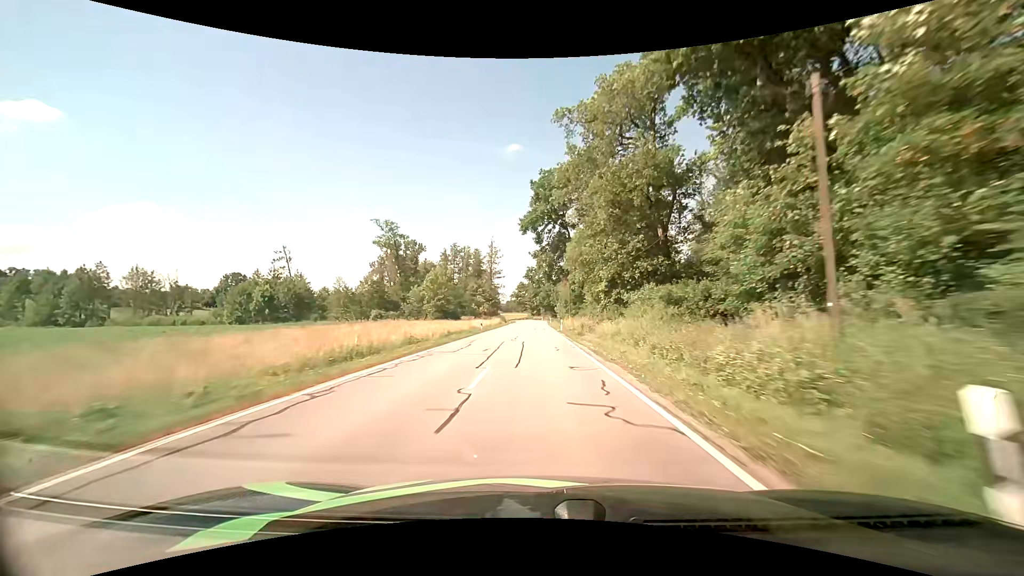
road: secondary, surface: asphalt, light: Day
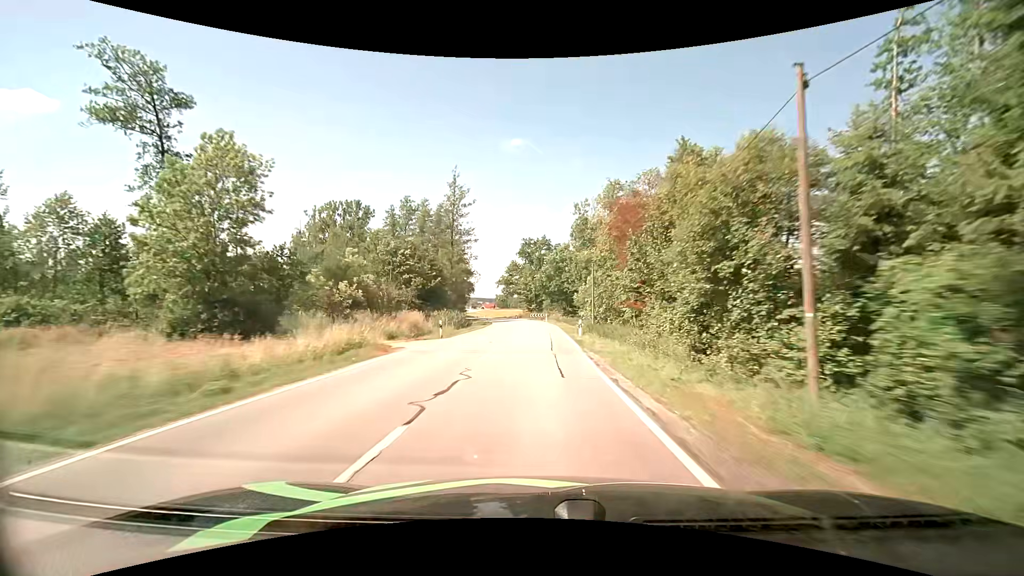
(+0.2, +67.3) m; 0°
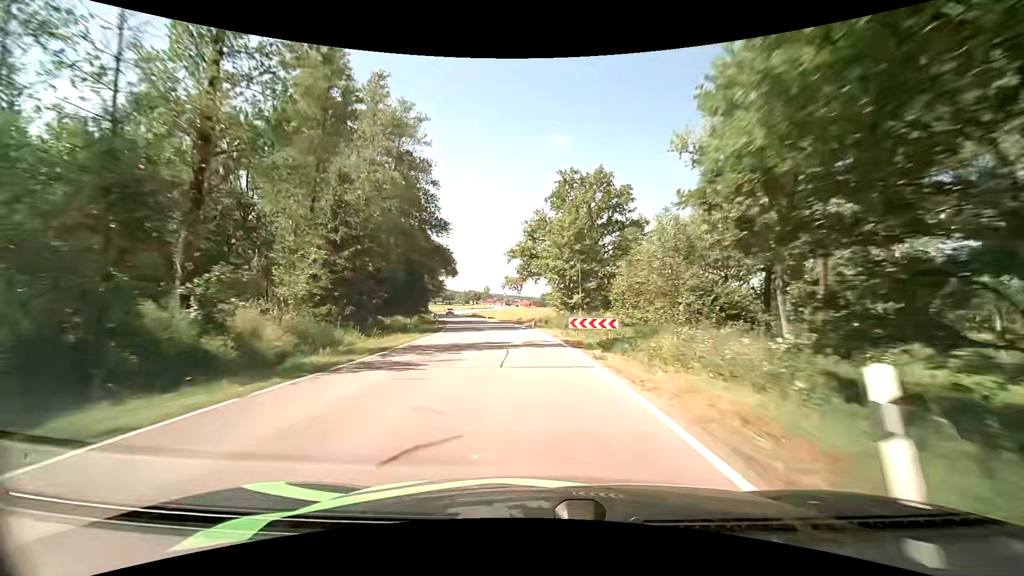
(-0.8, +63.3) m; -4°
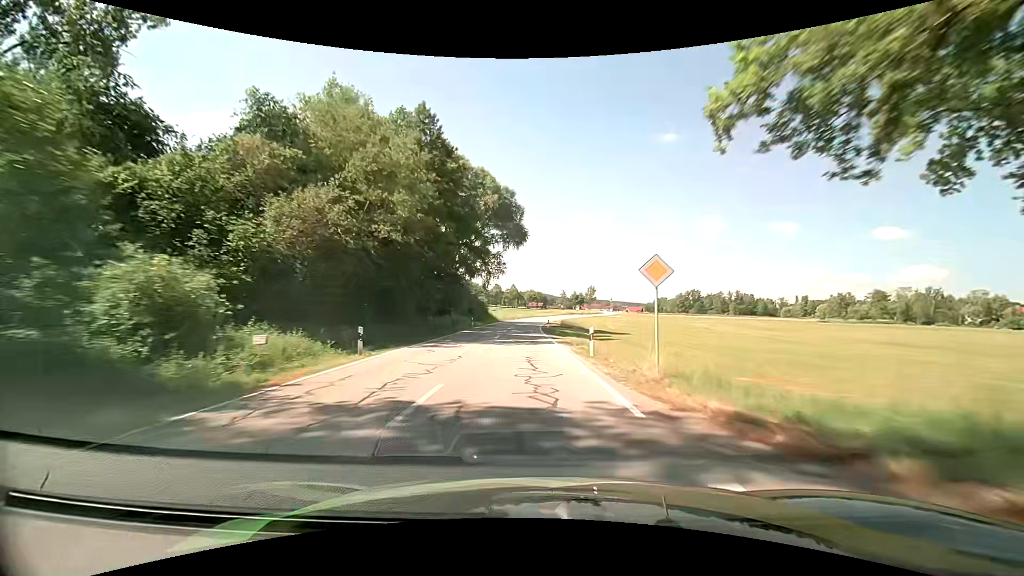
(-5.9, +63.0) m; -12°
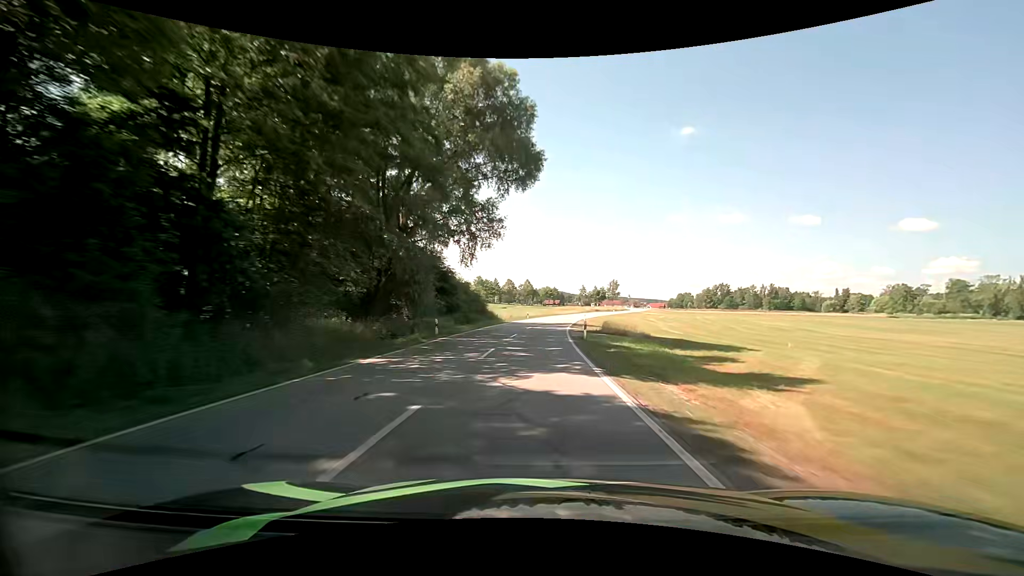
(-0.7, +25.8) m; -2°
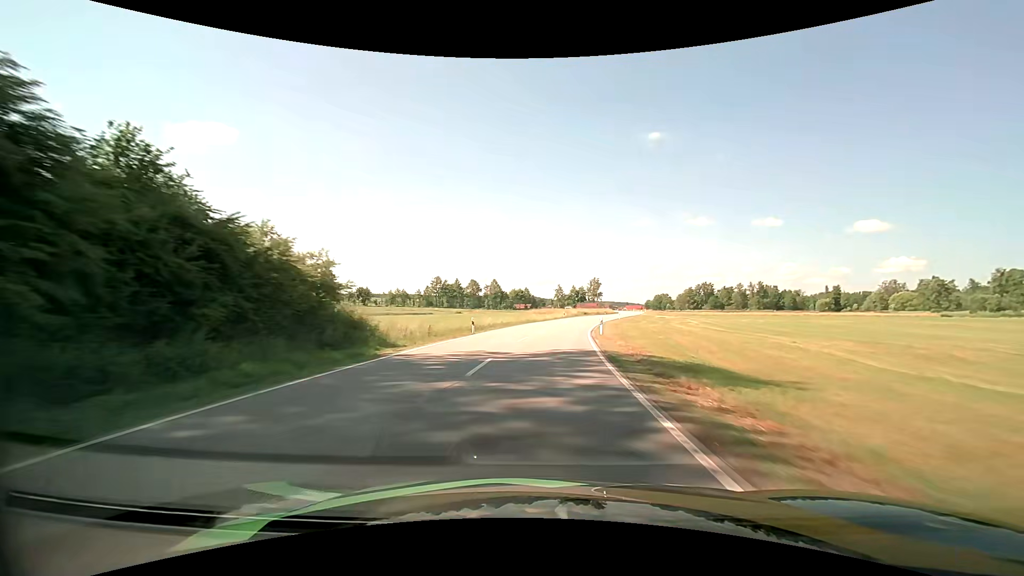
(+0.7, +38.9) m; +3°
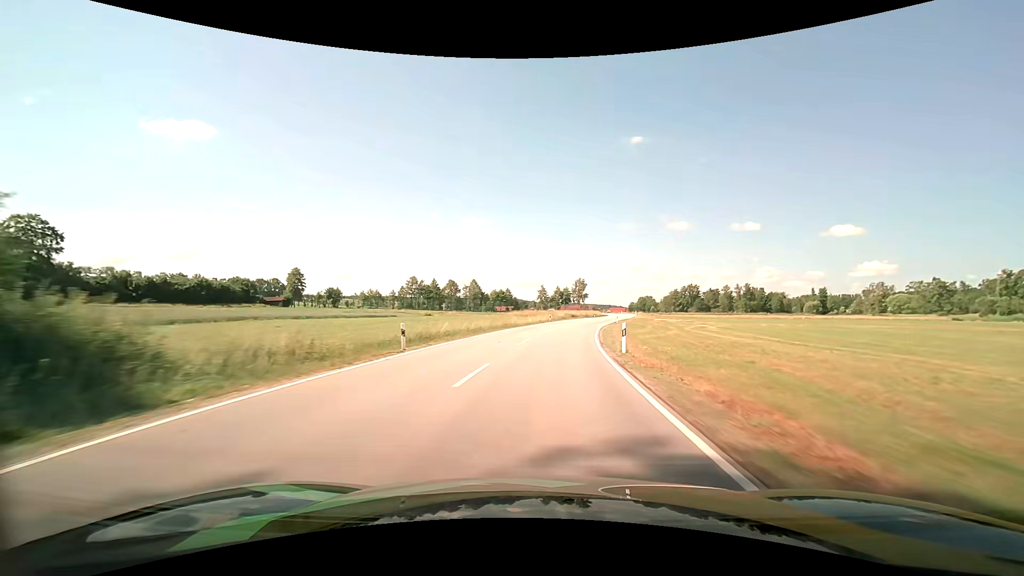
(+0.2, +13.0) m; +2°
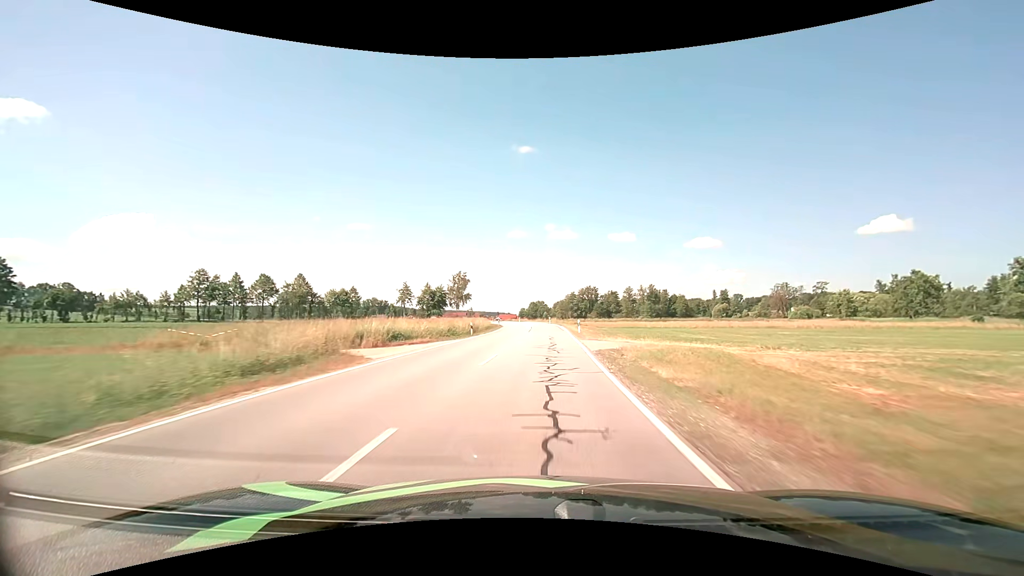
(+7.9, +63.5) m; +13°
(0, +10) (0, +20) (0, +30) (+1, +40) (+1, +50) (+1, +60) (0, +70) (-1, +80) (-2, +90) (-3, +100) m
